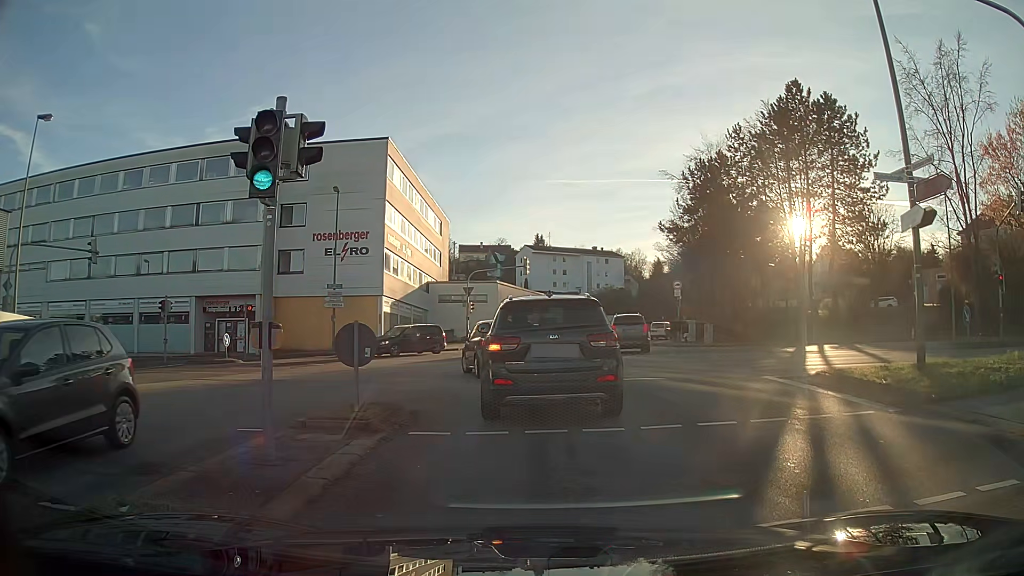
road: tertiary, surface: asphalt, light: Day
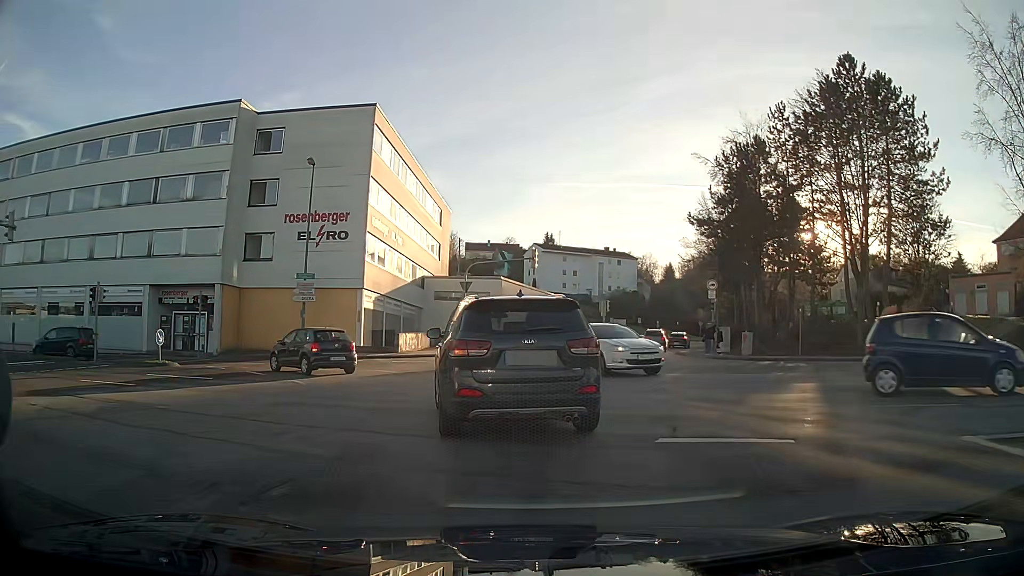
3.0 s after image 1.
(-0.1, +7.3) m; -2°
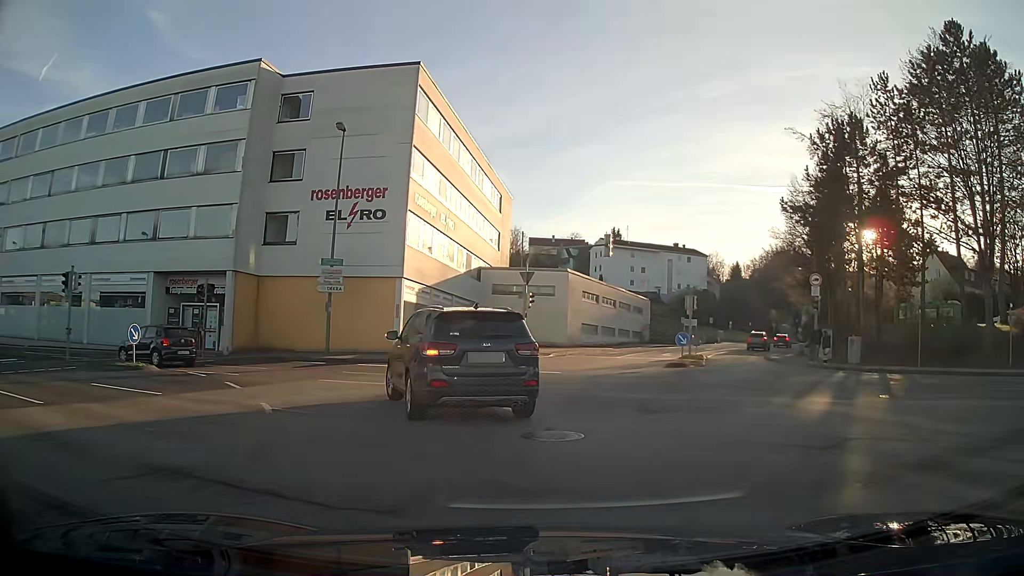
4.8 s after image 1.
(-0.3, +6.3) m; -5°
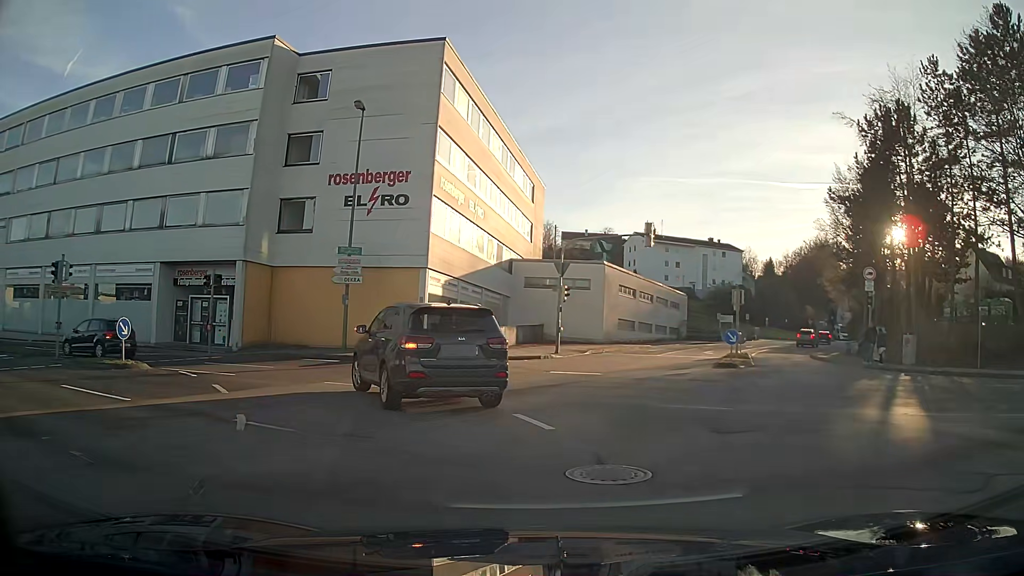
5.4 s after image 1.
(-0.1, +2.5) m; -3°
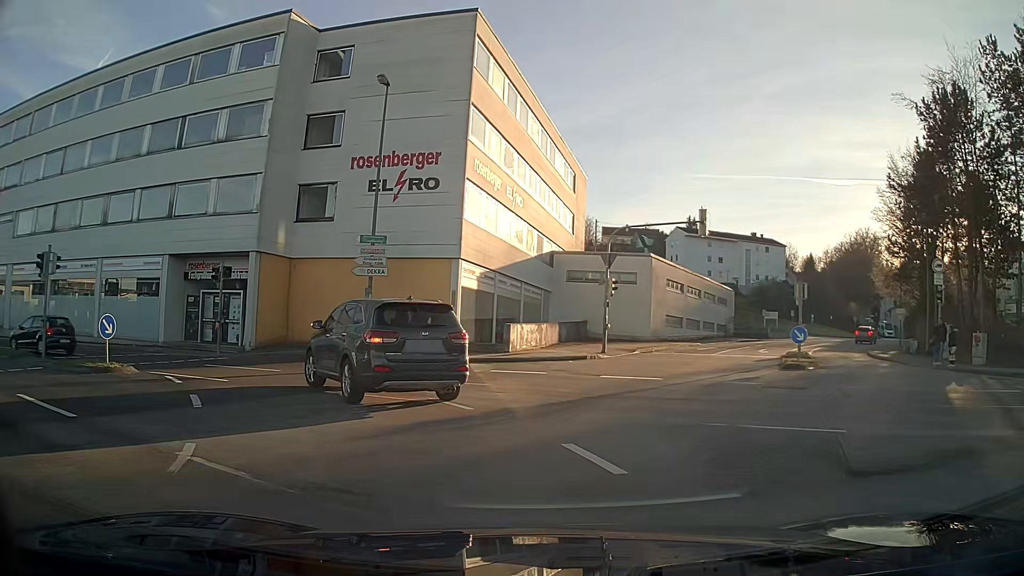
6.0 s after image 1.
(-0.1, +2.9) m; -5°
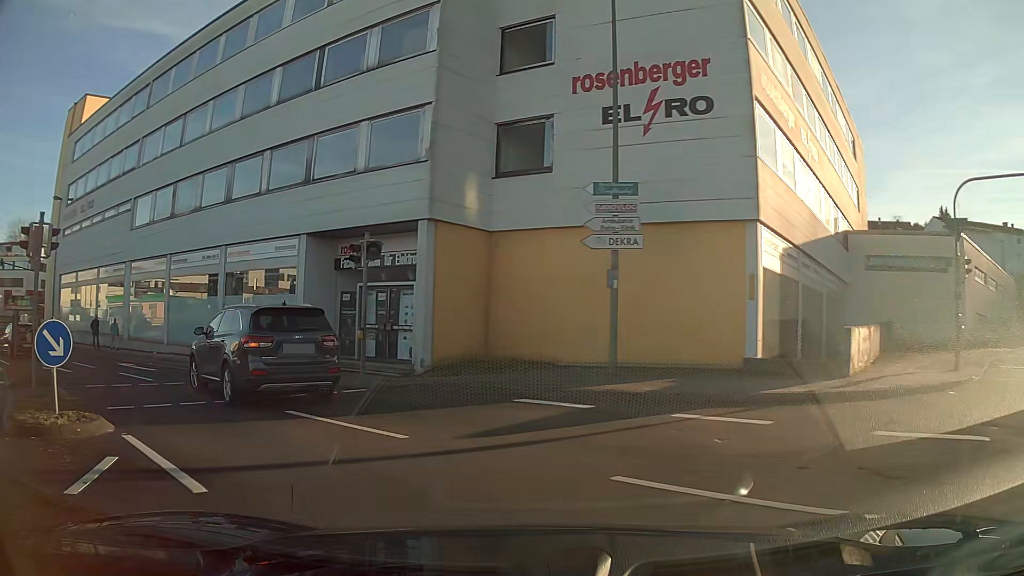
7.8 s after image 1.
(-1.8, +9.9) m; -23°
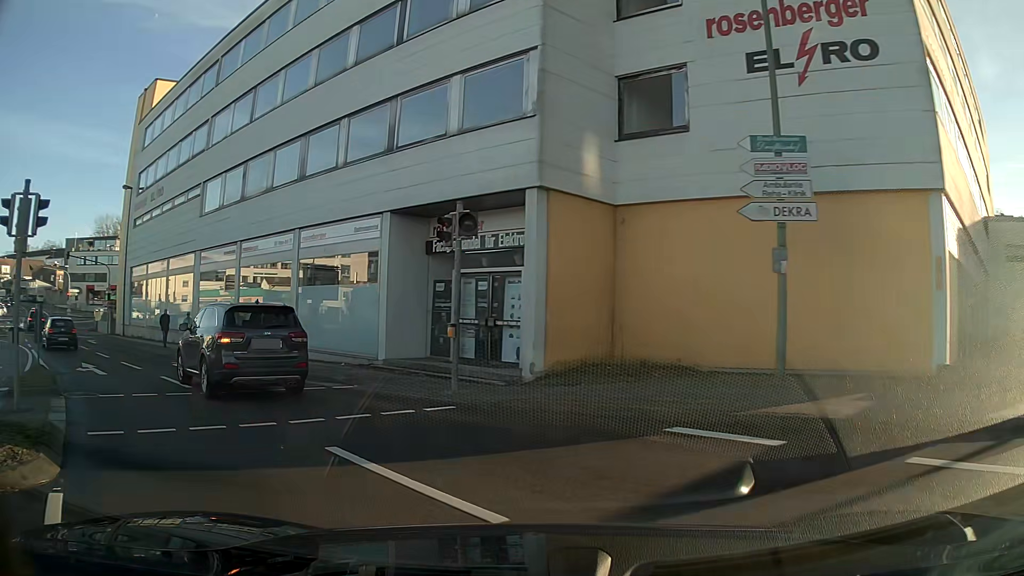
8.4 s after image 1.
(-0.3, +3.5) m; -10°
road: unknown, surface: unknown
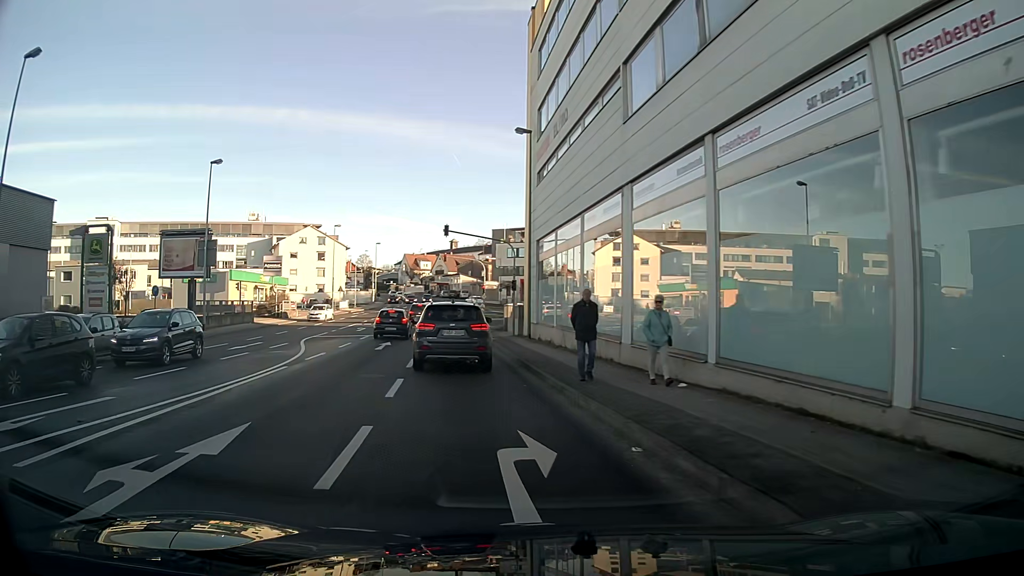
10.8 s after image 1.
(-5.5, +14.3) m; -37°
(-1, +10) (-1, +20) (-2, +30) (-3, +40) (-3, +50) (0, +60) (+4, +69) (+9, +77) (+14, +86) (+19, +95) m
